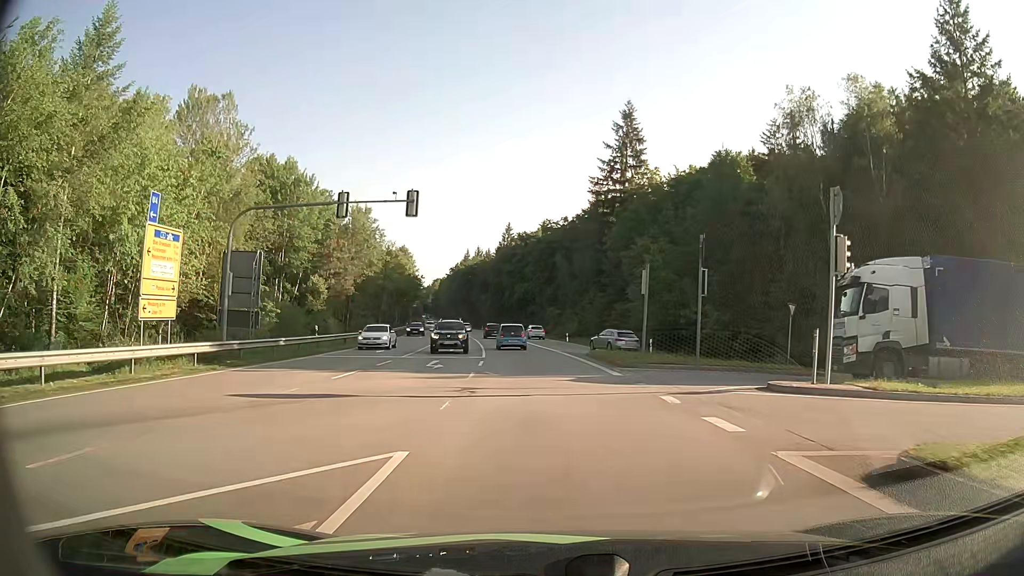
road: secondary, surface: asphalt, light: Day
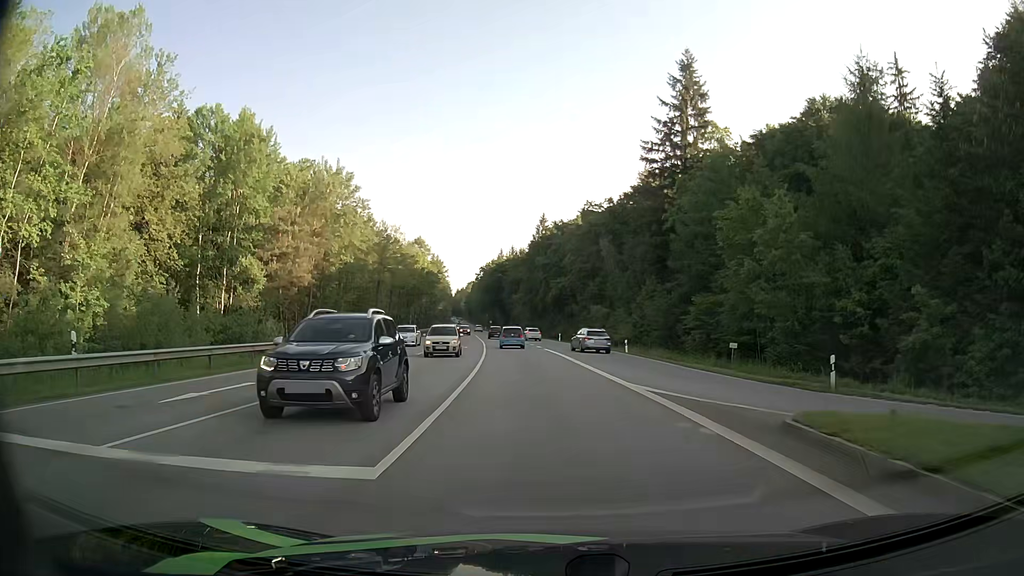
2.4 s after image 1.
(-0.6, +23.2) m; -3°
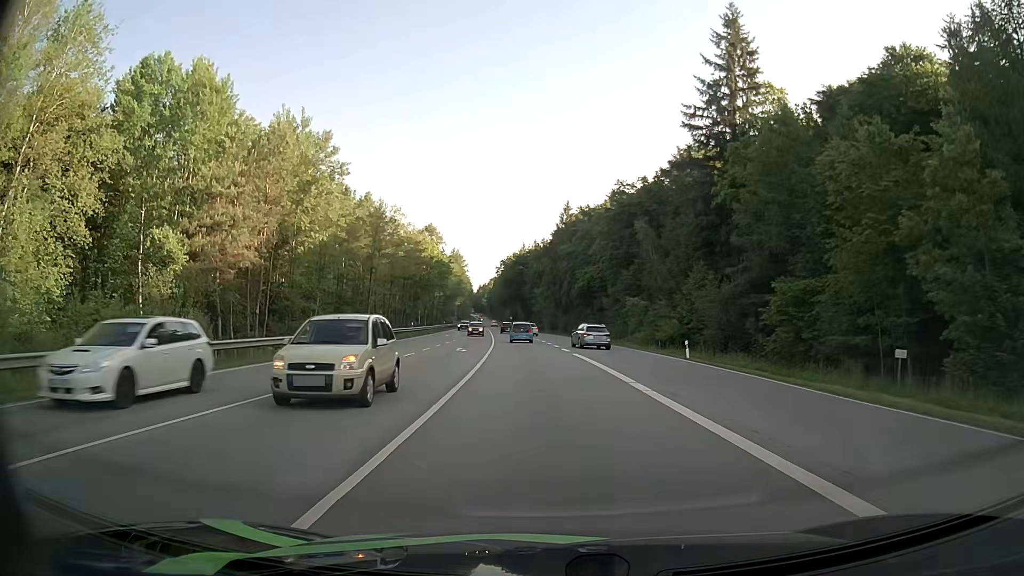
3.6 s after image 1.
(-0.2, +13.4) m; -2°
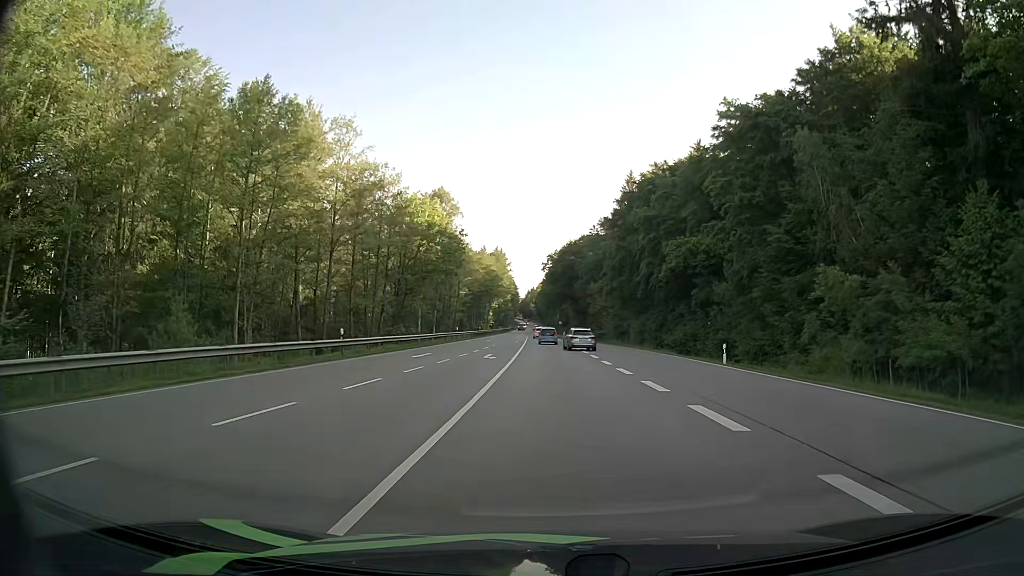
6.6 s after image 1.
(-1.5, +37.8) m; -4°
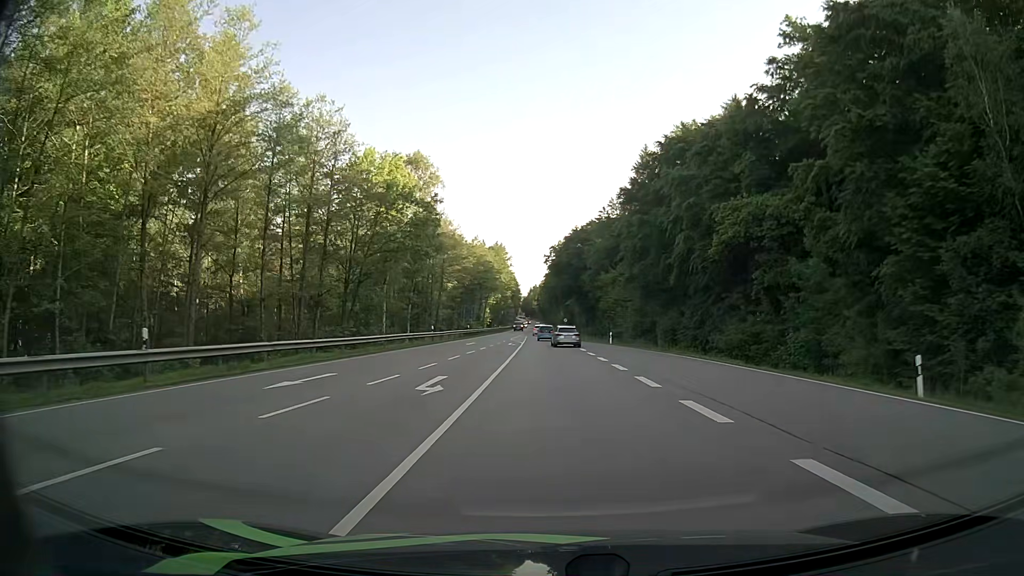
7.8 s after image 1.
(-0.1, +17.3) m; 0°
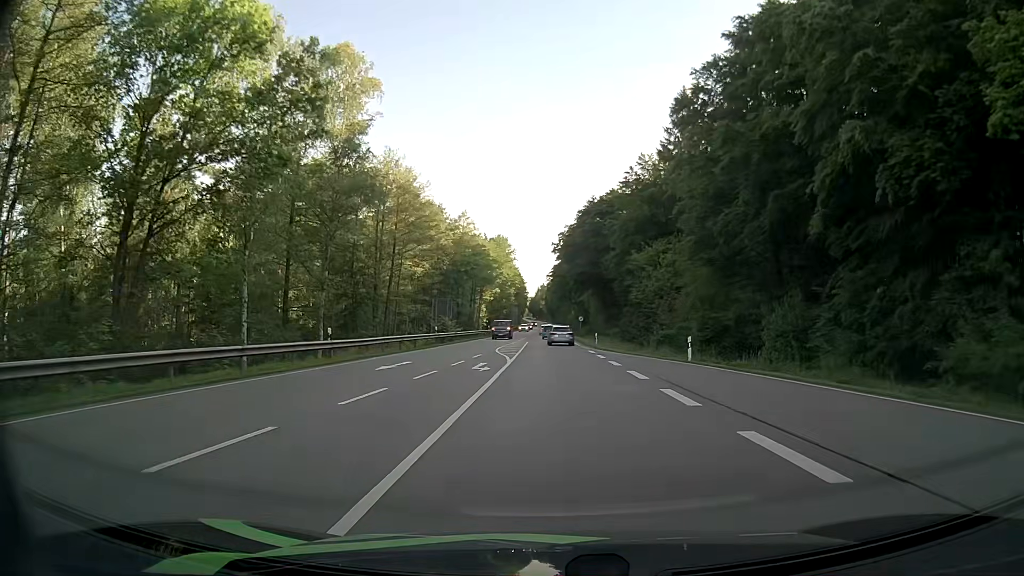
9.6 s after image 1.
(-0.2, +28.2) m; -1°
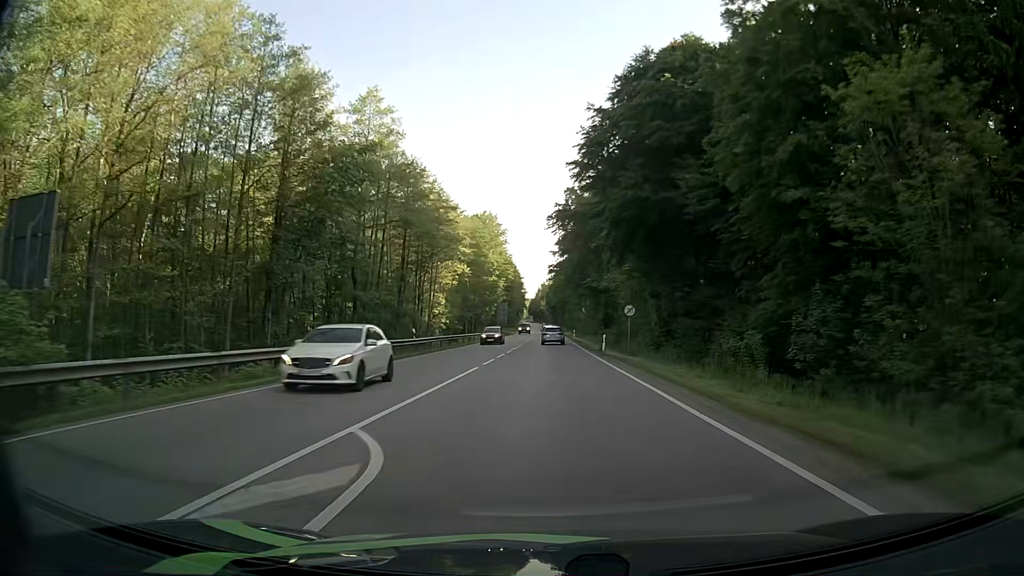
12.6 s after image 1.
(-0.3, +51.9) m; 0°
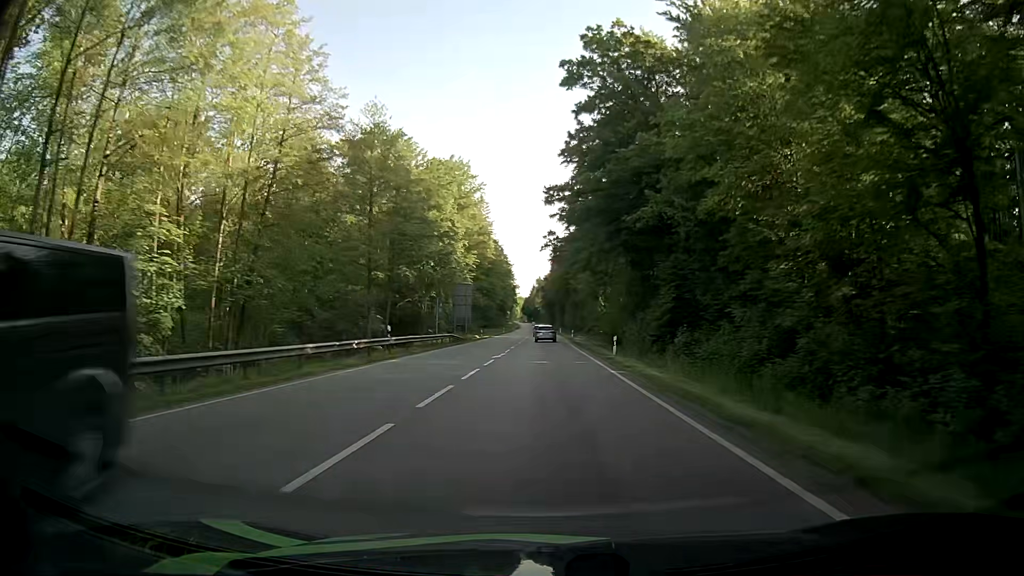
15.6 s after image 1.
(+0.2, +55.7) m; 0°
(0, +10) (0, +20) (0, +30) (0, +40) (0, +50) (0, +60) (0, +70) (0, +80) (0, +90) (-1, +100) m
